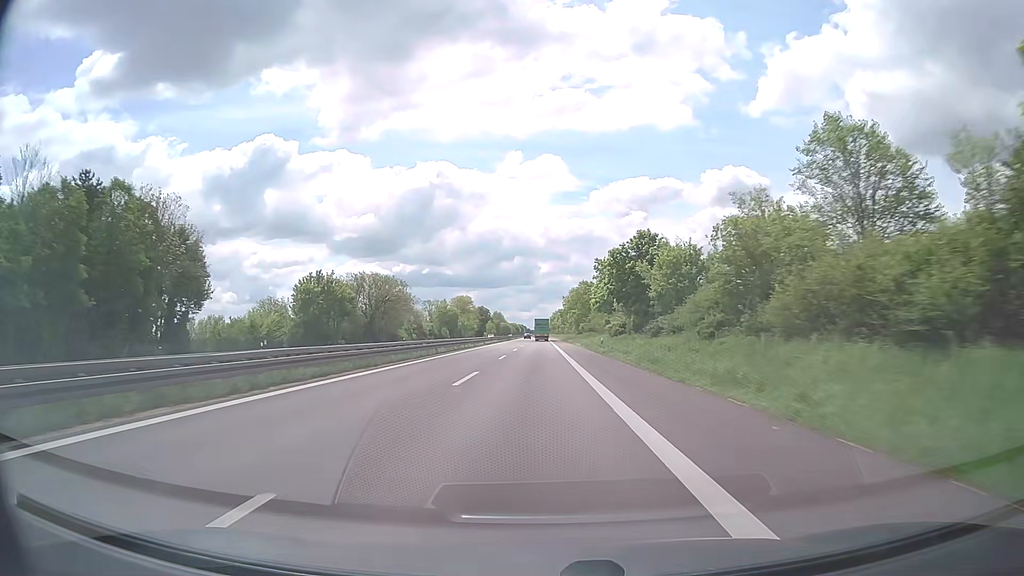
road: trunk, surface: asphalt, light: Day
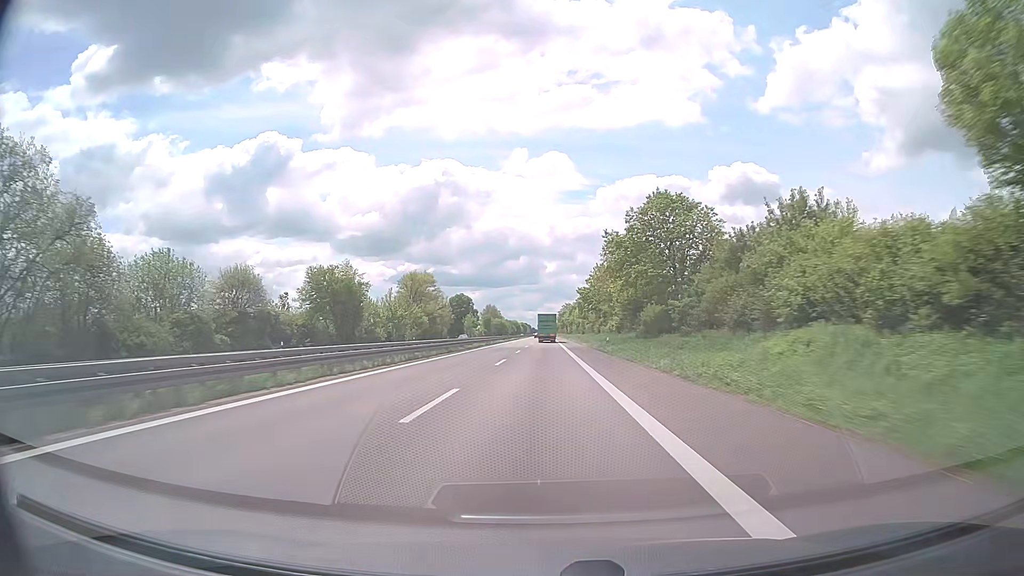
(-0.2, +97.7) m; 0°
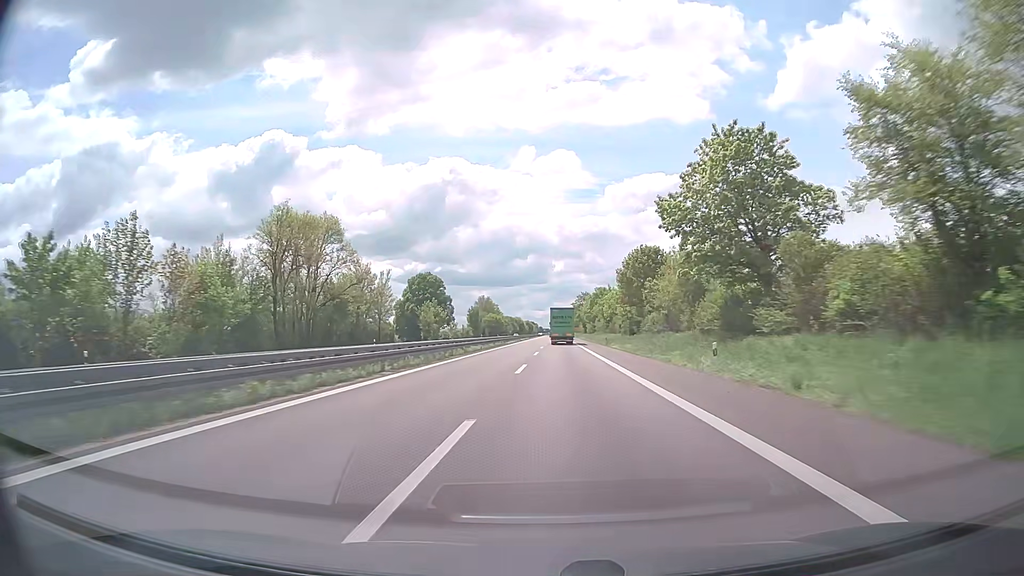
(-0.3, +78.1) m; -1°
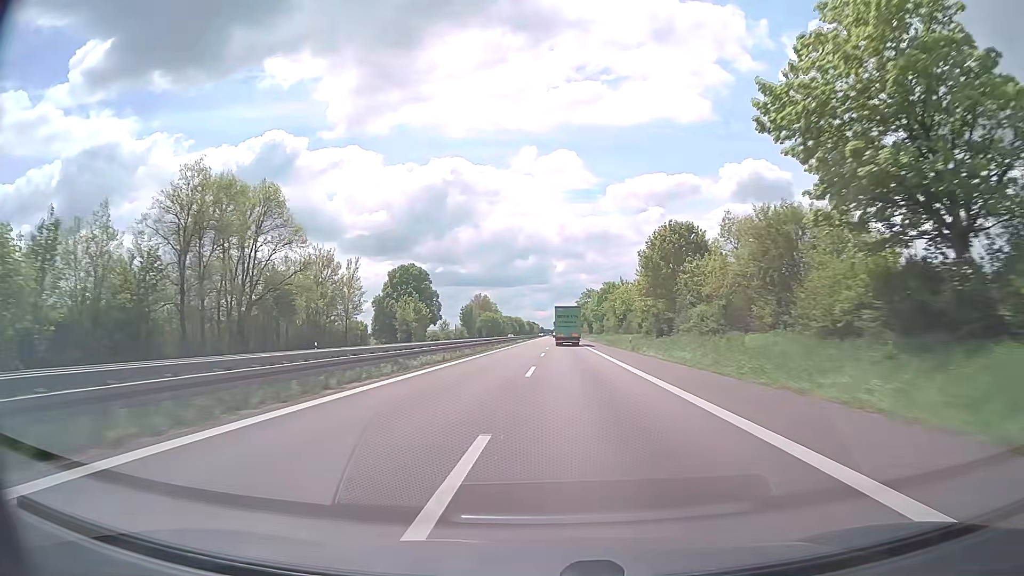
(0.0, +19.5) m; 0°
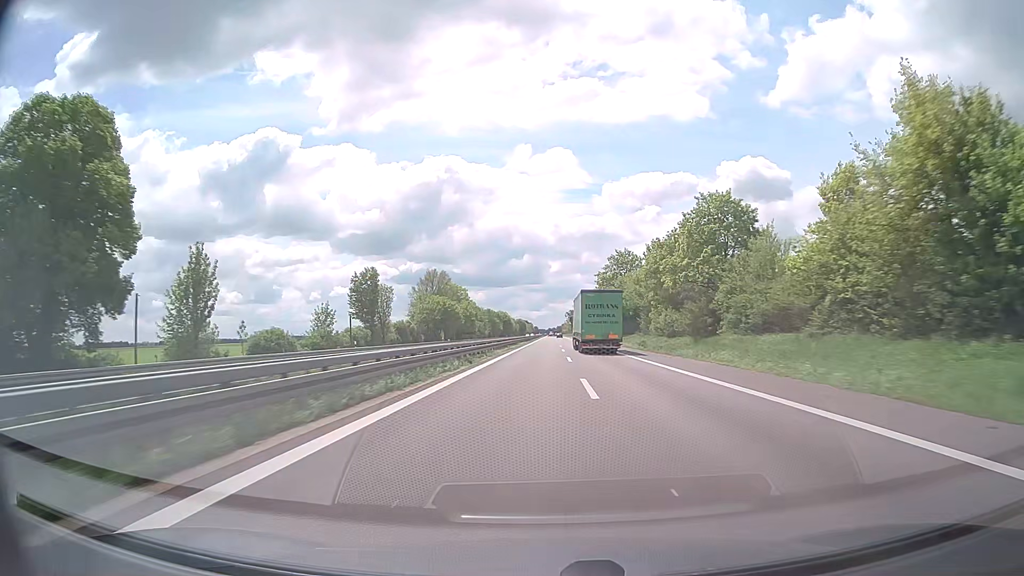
(+0.3, +97.4) m; +1°
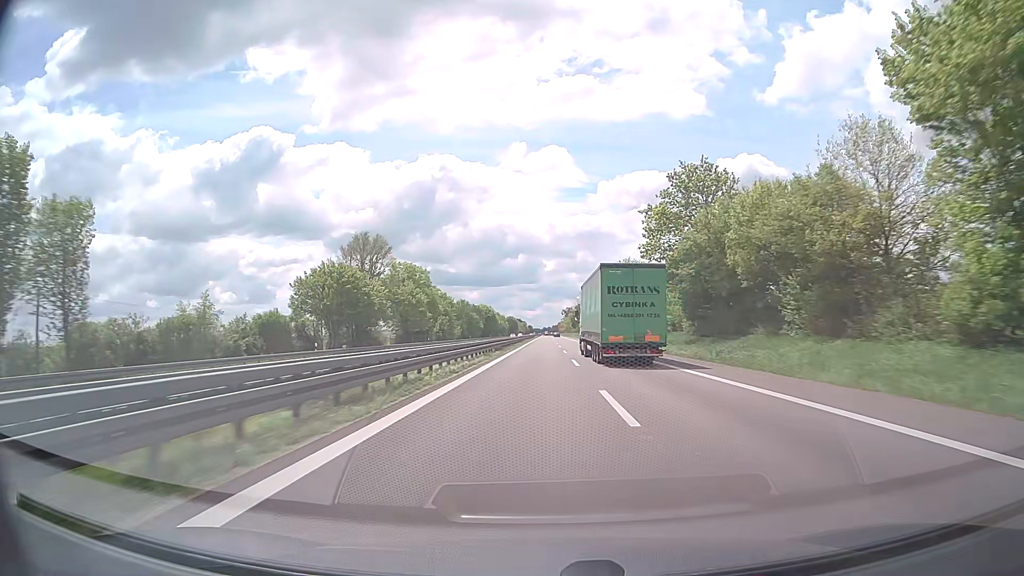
(+0.3, +58.4) m; 0°
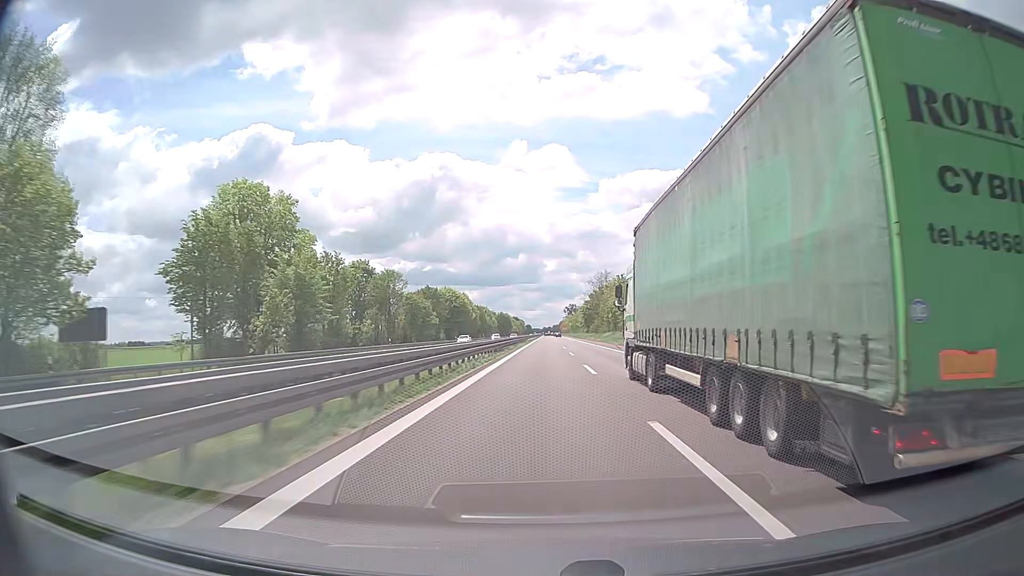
(+0.1, +77.9) m; 0°
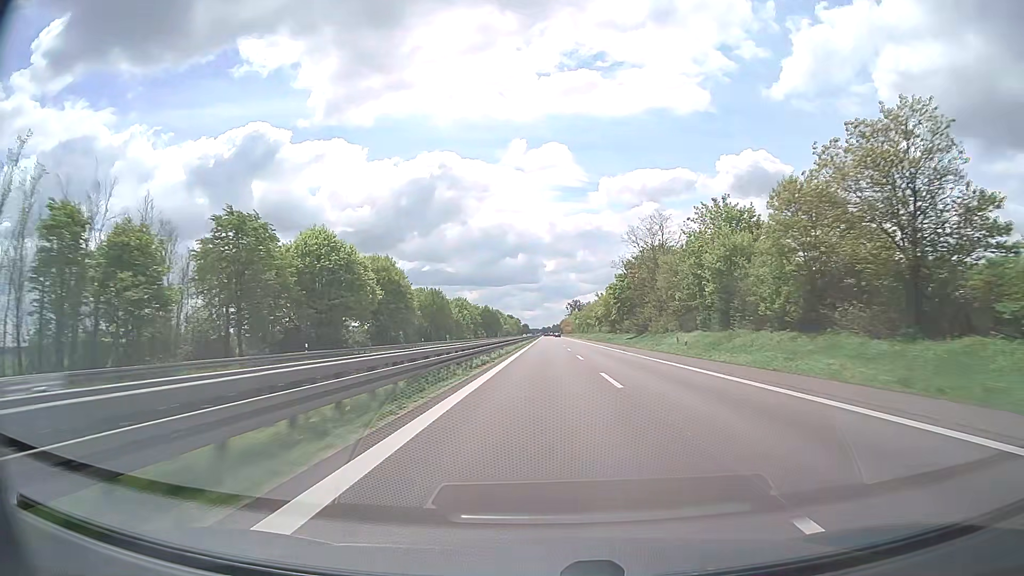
(+0.1, +77.7) m; 0°
(0, +10) (0, +20) (0, +30) (0, +40) (0, +50) (+1, +60) (+1, +70) (+1, +80) (+2, +90) (+2, +100) m
